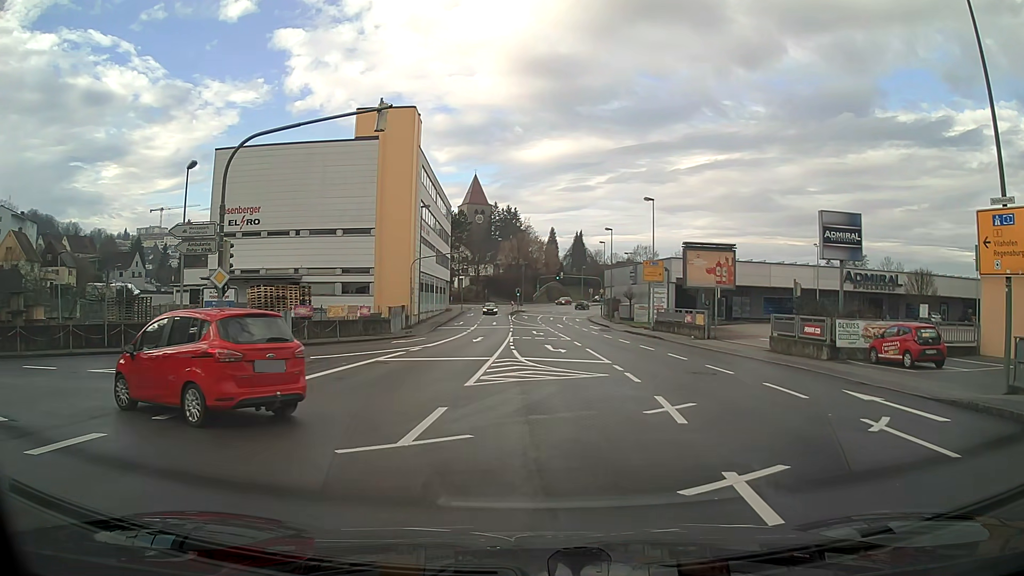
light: Day
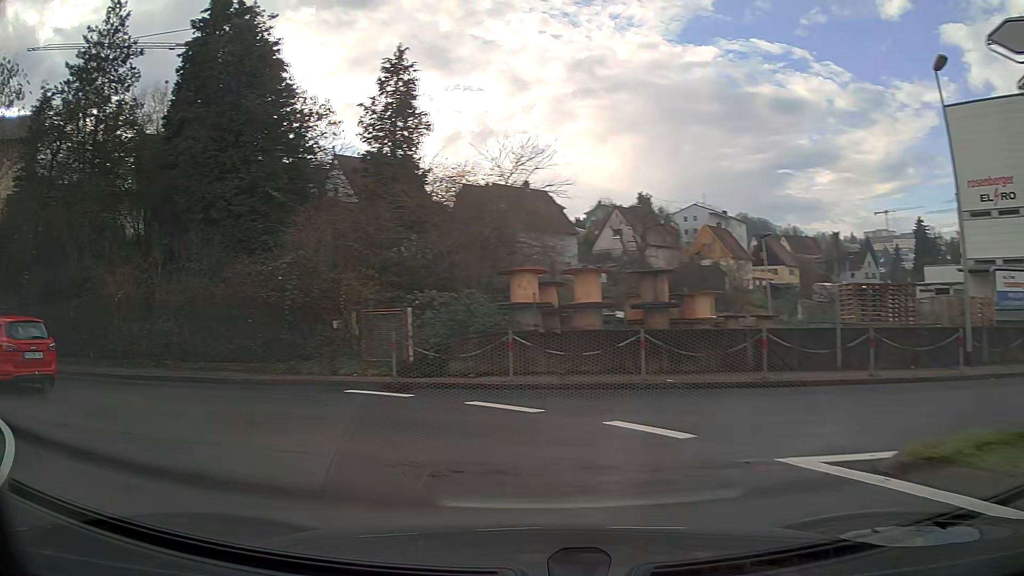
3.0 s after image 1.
(-7.0, +11.1) m; -68°
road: tertiary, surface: asphalt
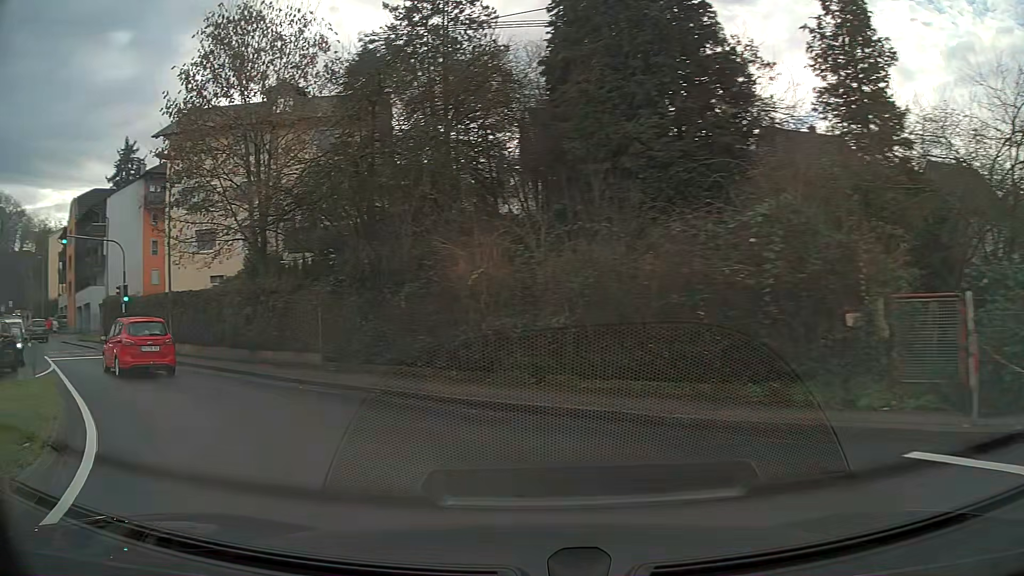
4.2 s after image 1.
(-2.2, +6.6) m; -35°
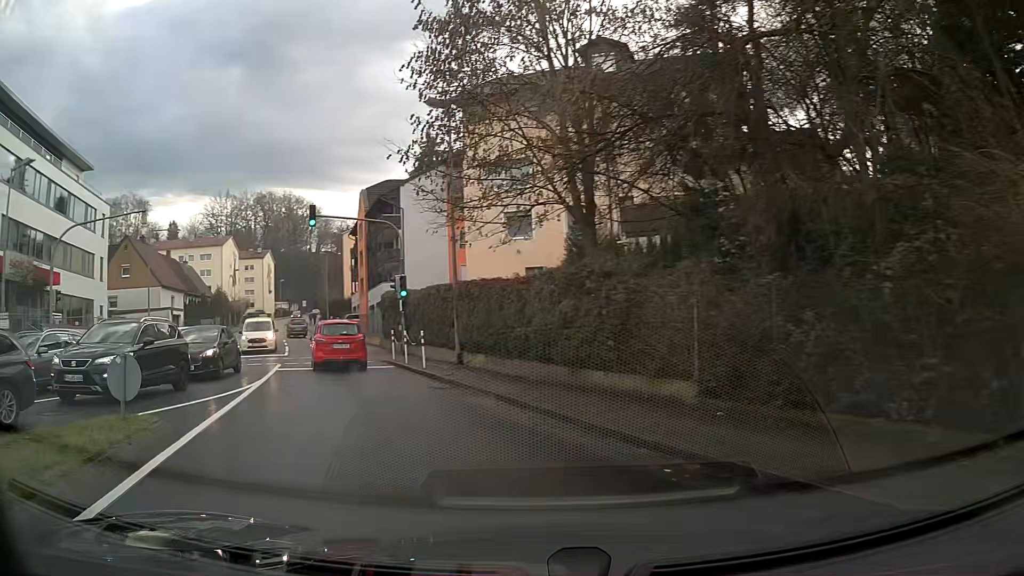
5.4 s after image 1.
(-2.0, +7.7) m; -26°
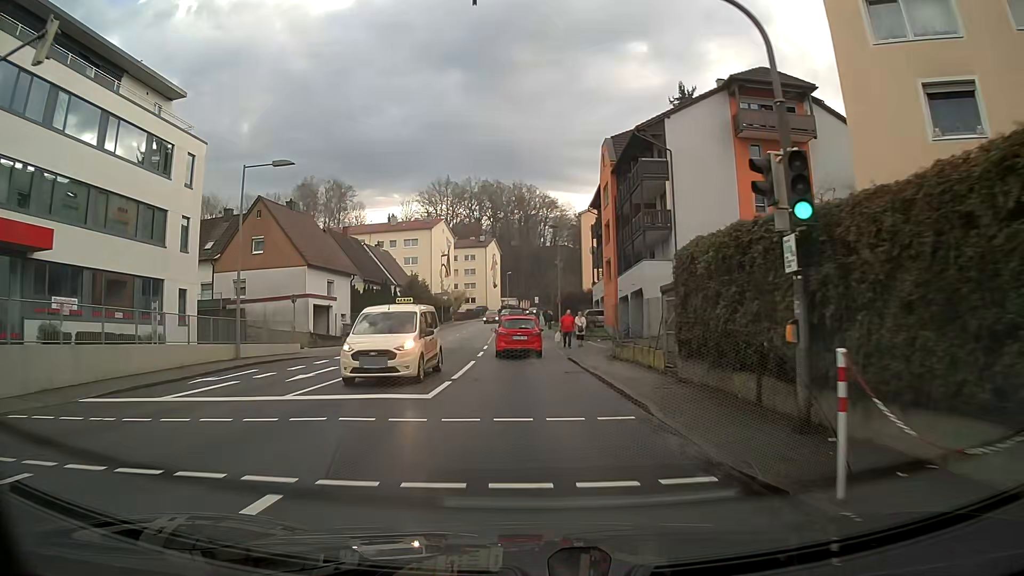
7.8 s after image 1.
(-4.0, +19.1) m; -17°
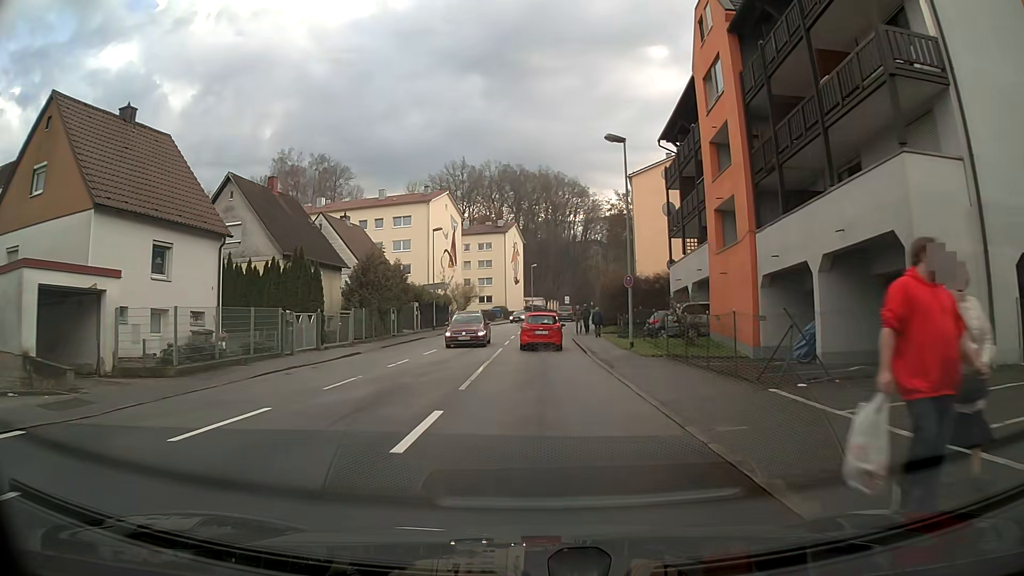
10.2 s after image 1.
(-0.5, +25.1) m; -2°
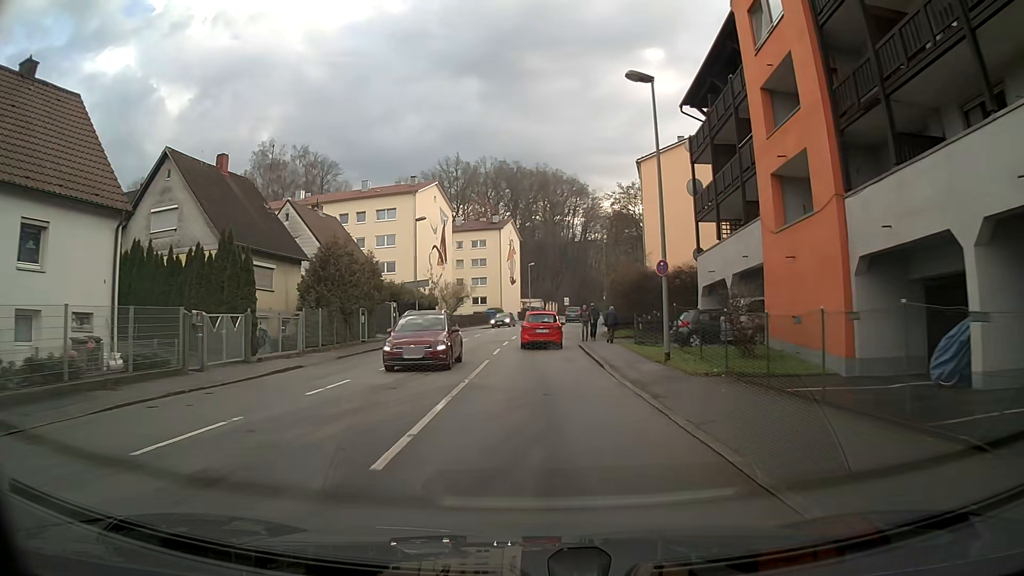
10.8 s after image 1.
(0.0, +7.0) m; 0°
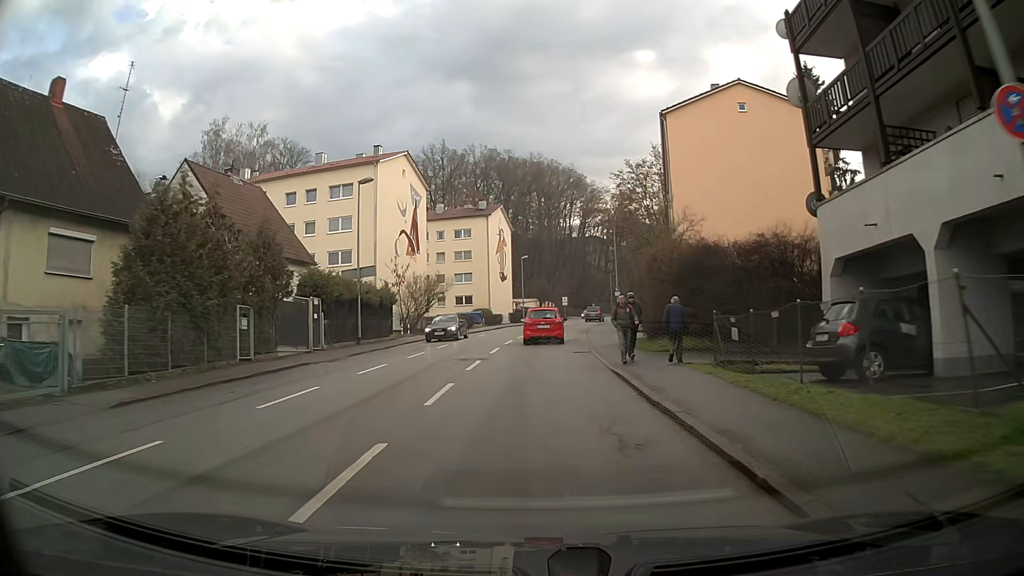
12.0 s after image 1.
(+0.1, +14.2) m; 0°
(0, +10) (0, +20) (+1, +30) (+1, +40) (+2, +50) (+4, +60) (+6, +70) (+8, +79) (+10, +89) (+13, +99) m
